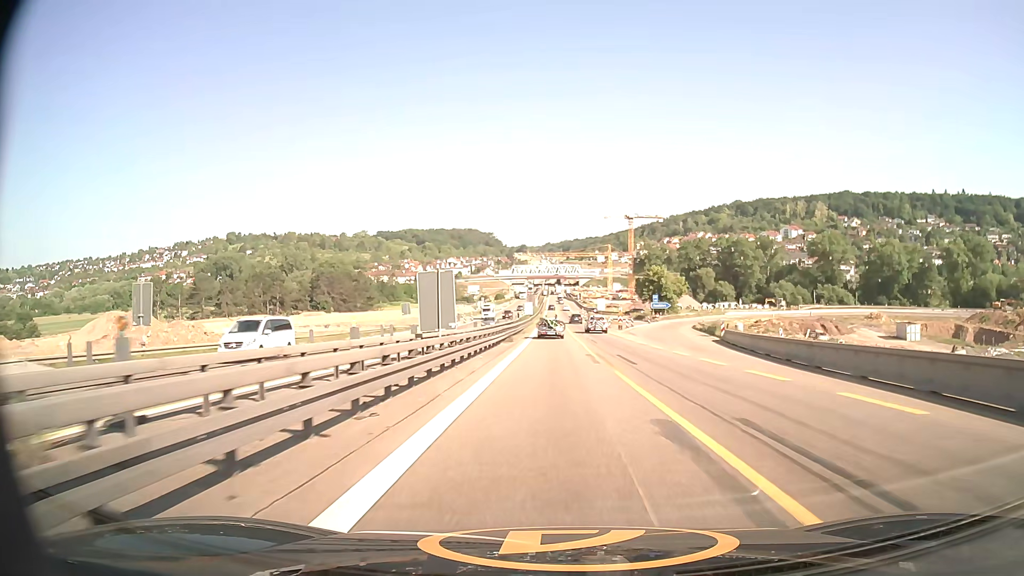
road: motorway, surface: asphalt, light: Day
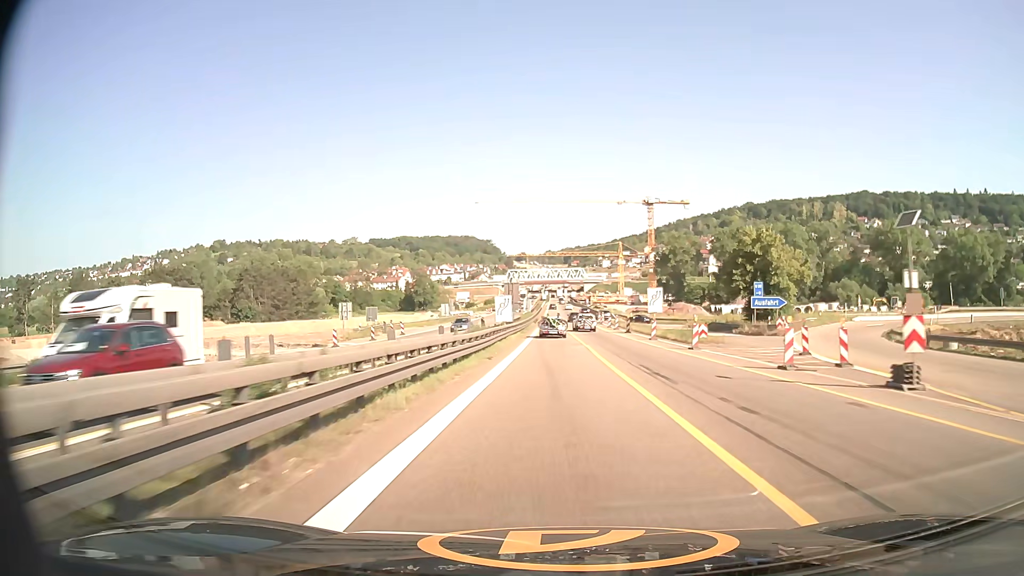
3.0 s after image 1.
(0.0, +59.7) m; 0°
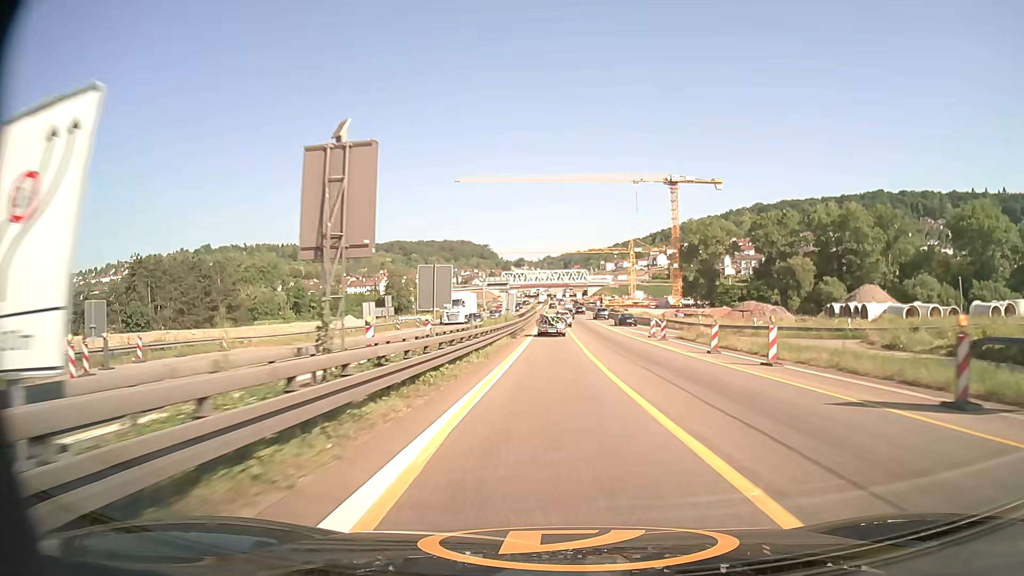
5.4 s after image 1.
(-0.1, +48.8) m; 0°
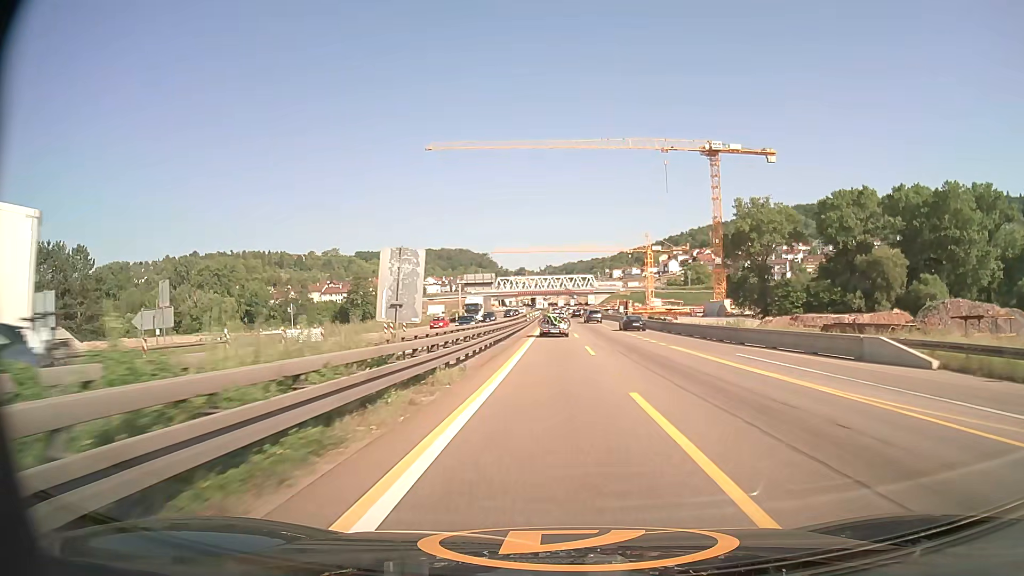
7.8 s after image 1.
(-0.1, +47.9) m; 0°
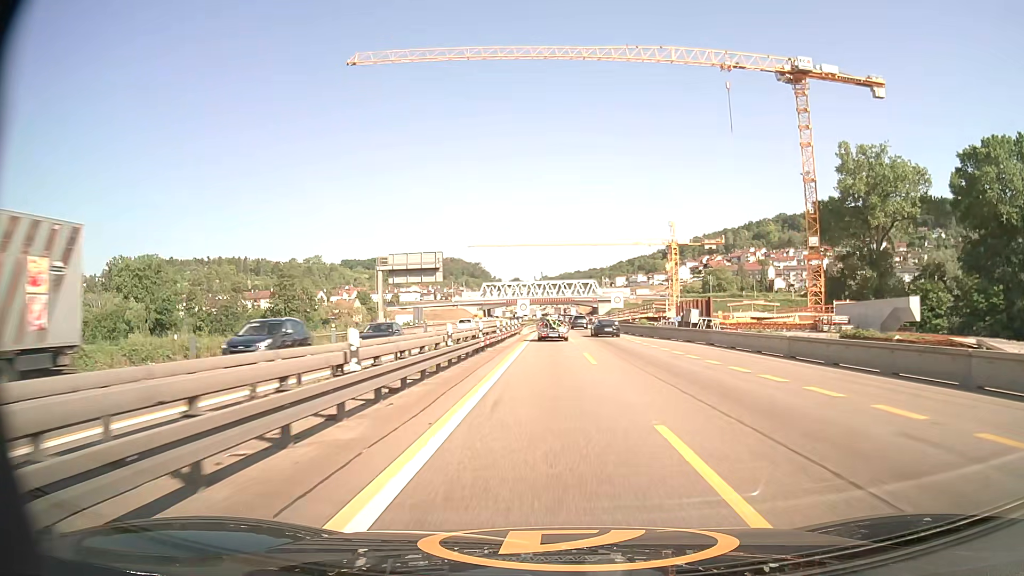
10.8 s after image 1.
(+0.3, +56.3) m; +1°
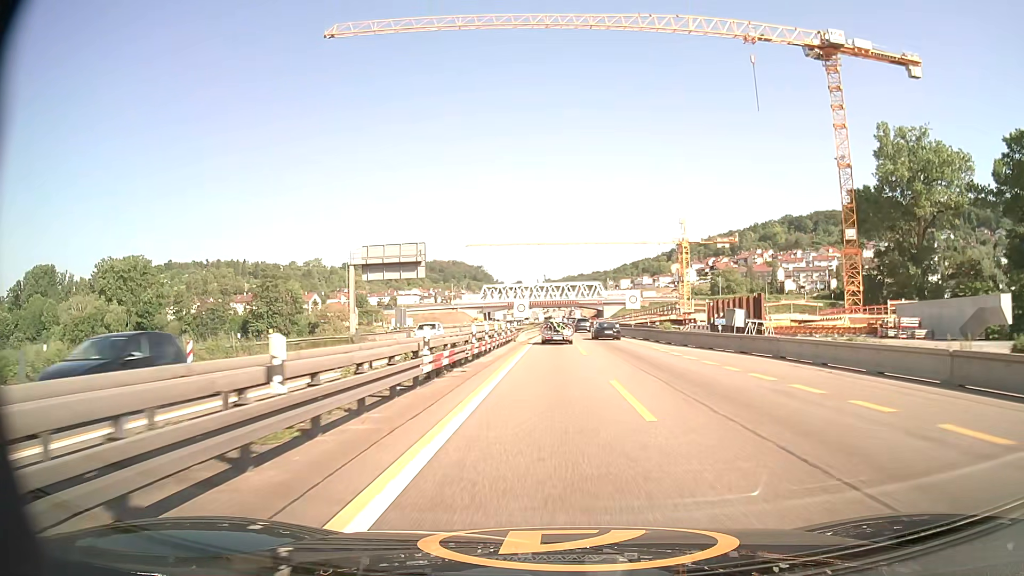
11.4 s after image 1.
(0.0, +11.1) m; 0°
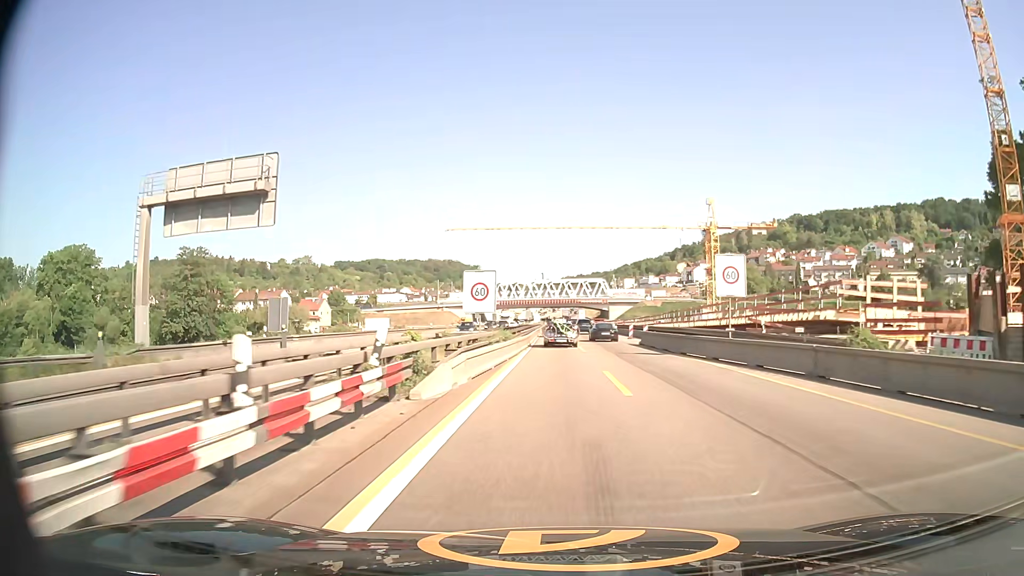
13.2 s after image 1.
(0.0, +32.5) m; 0°
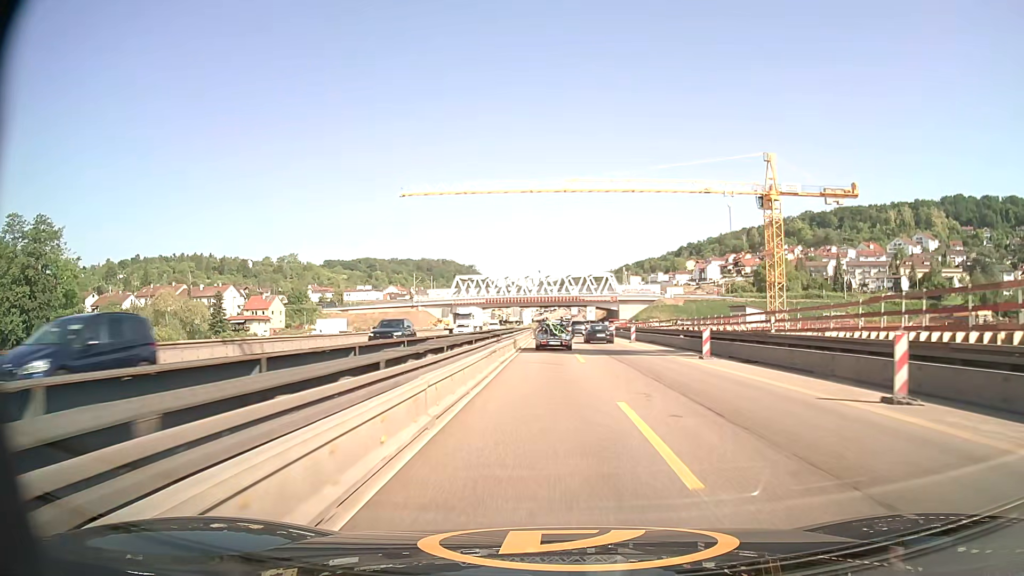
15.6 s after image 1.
(+0.2, +42.2) m; 0°
(0, +10) (0, +20) (0, +30) (0, +40) (0, +50) (-1, +60) (-1, +70) (-1, +80) (-1, +90) (-1, +100) m
